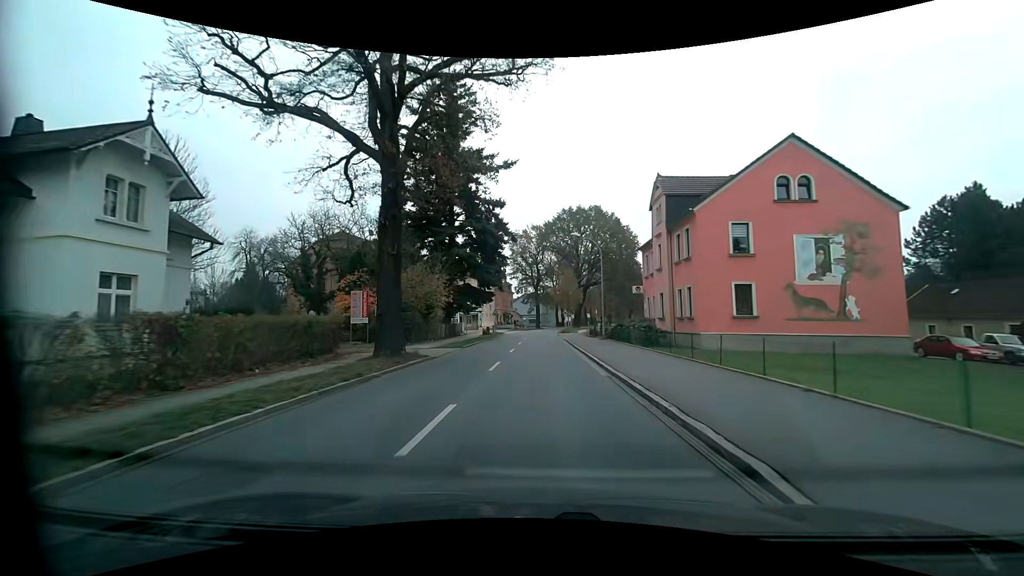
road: primary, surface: asphalt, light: Day
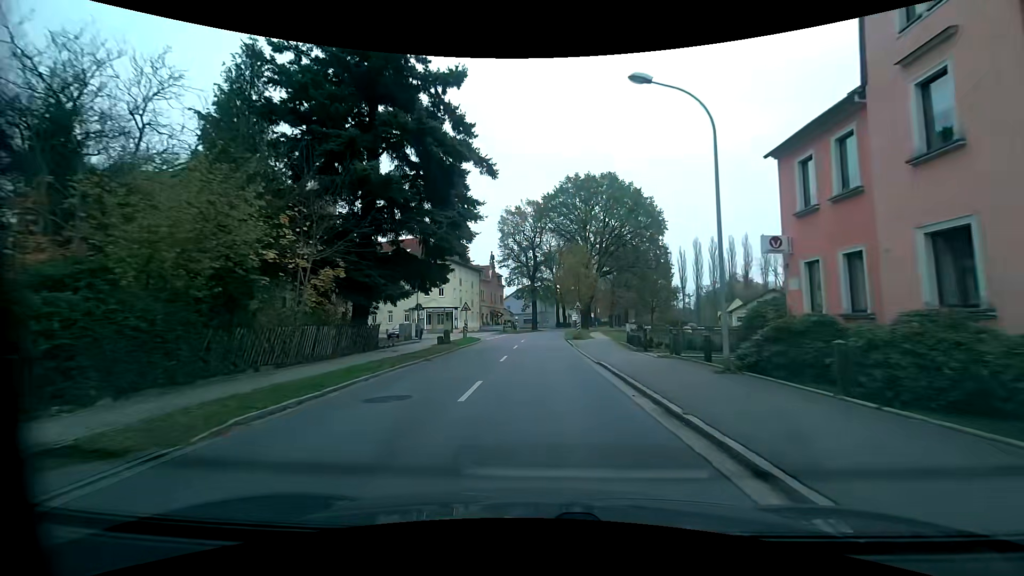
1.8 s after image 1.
(0.0, +23.8) m; 0°
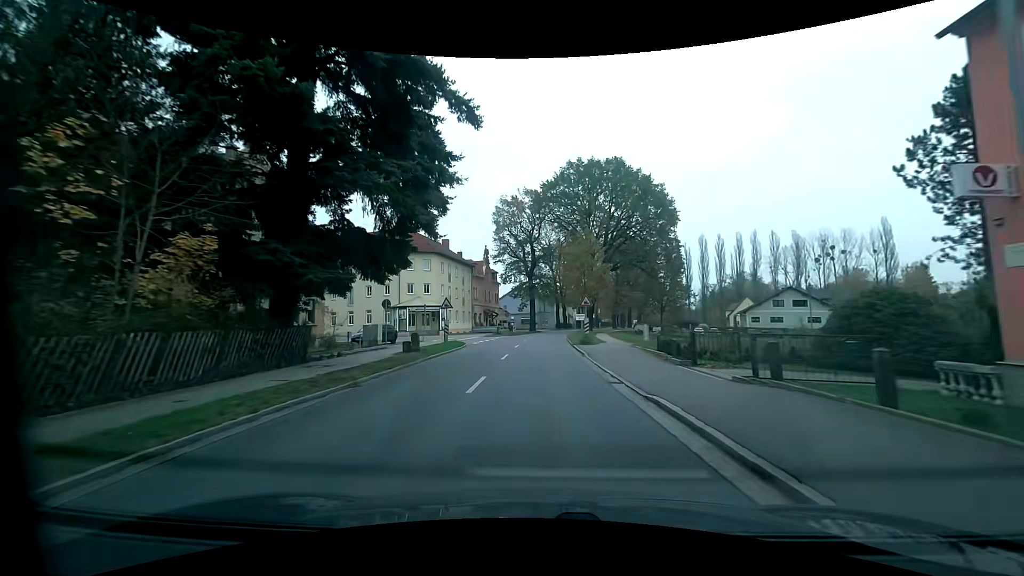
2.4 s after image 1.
(0.0, +7.9) m; 0°
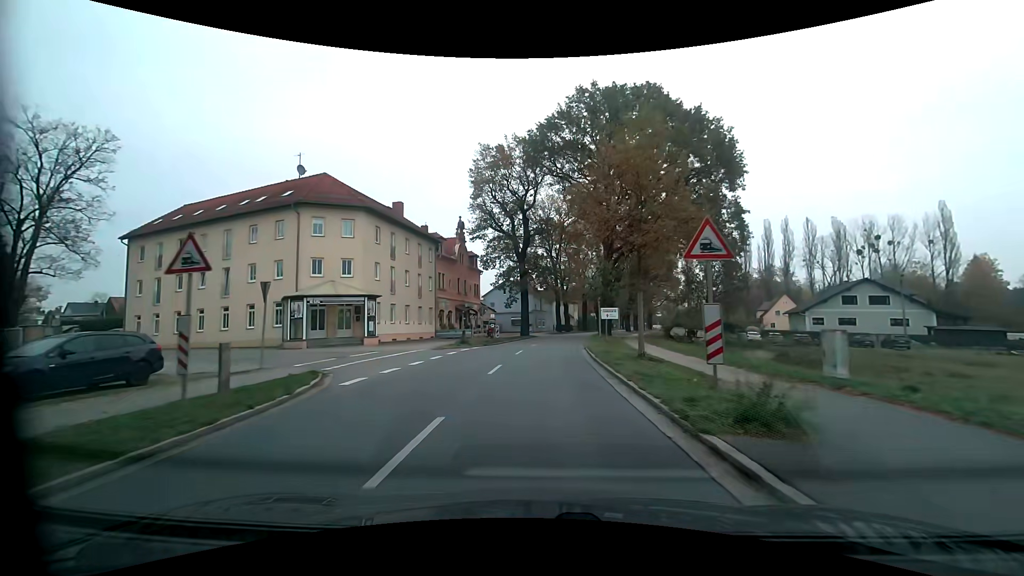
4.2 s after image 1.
(+0.2, +23.6) m; +1°
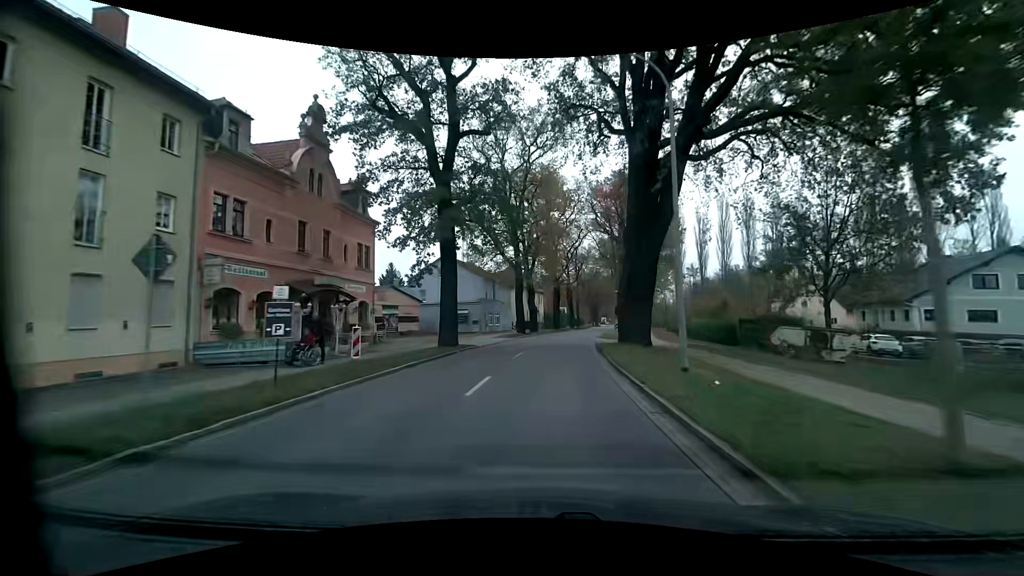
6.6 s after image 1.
(+0.8, +31.1) m; +4°
